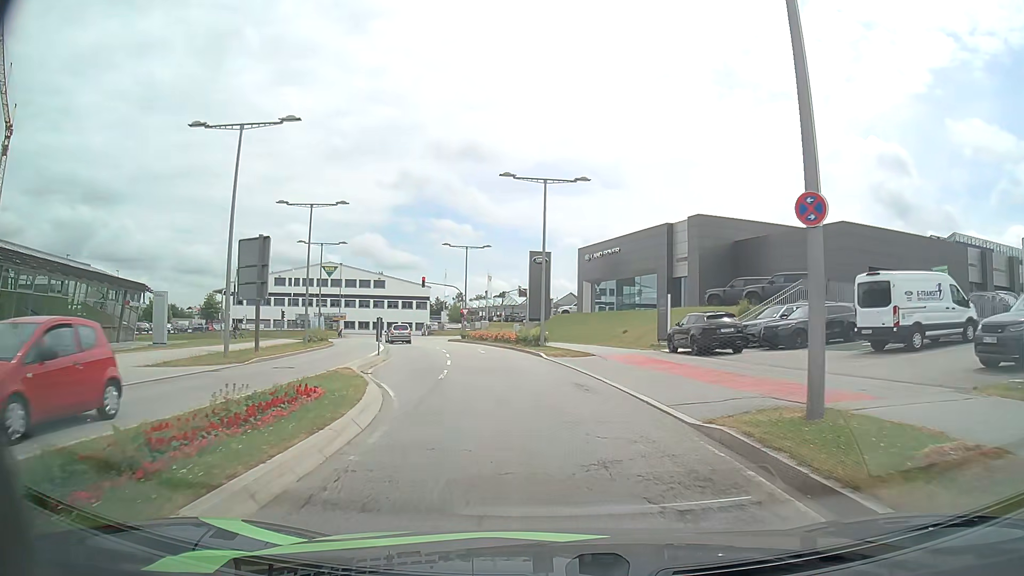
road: secondary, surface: asphalt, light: Day
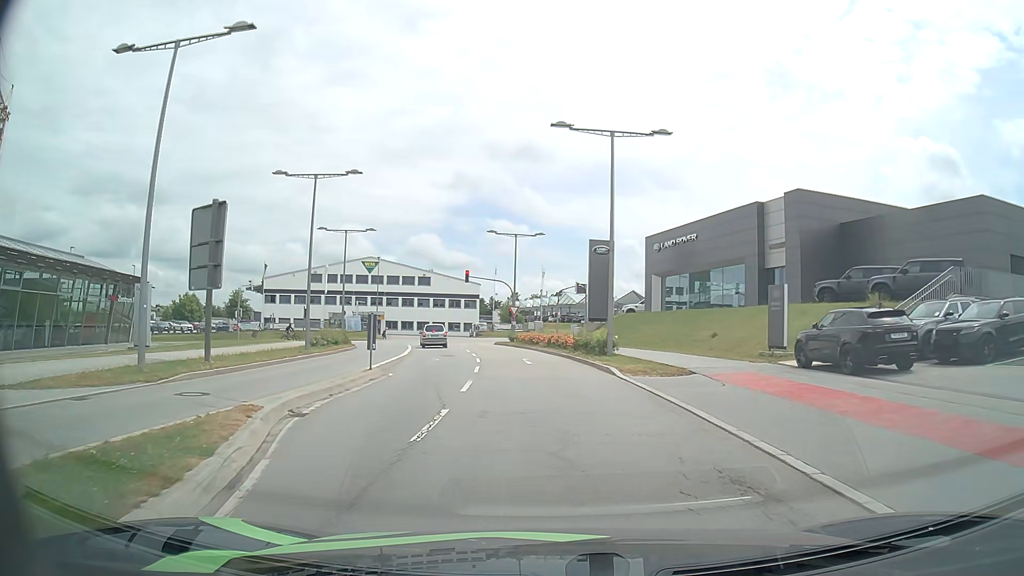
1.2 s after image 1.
(-0.4, +9.3) m; -6°
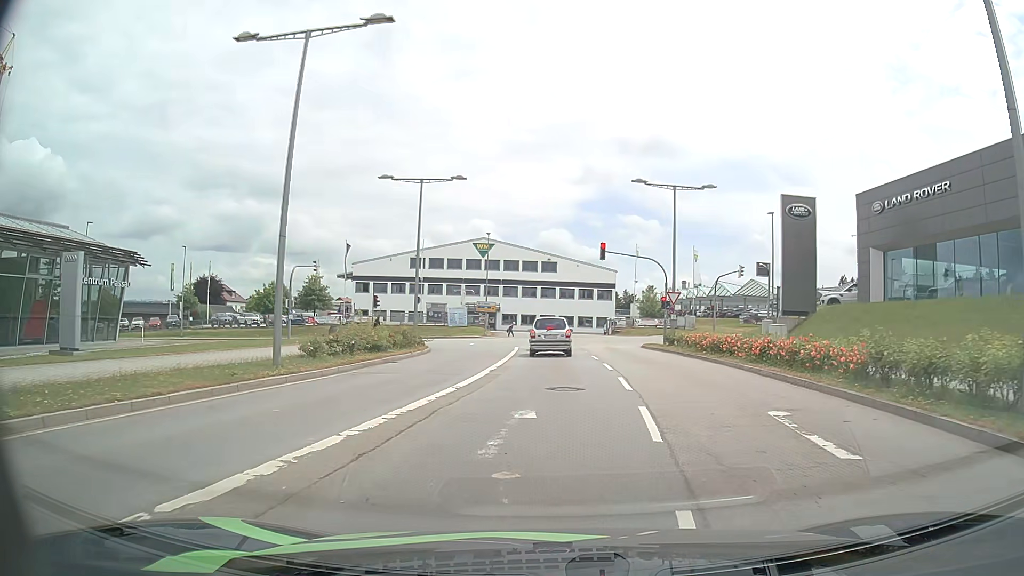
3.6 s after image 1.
(-1.8, +18.1) m; -10°
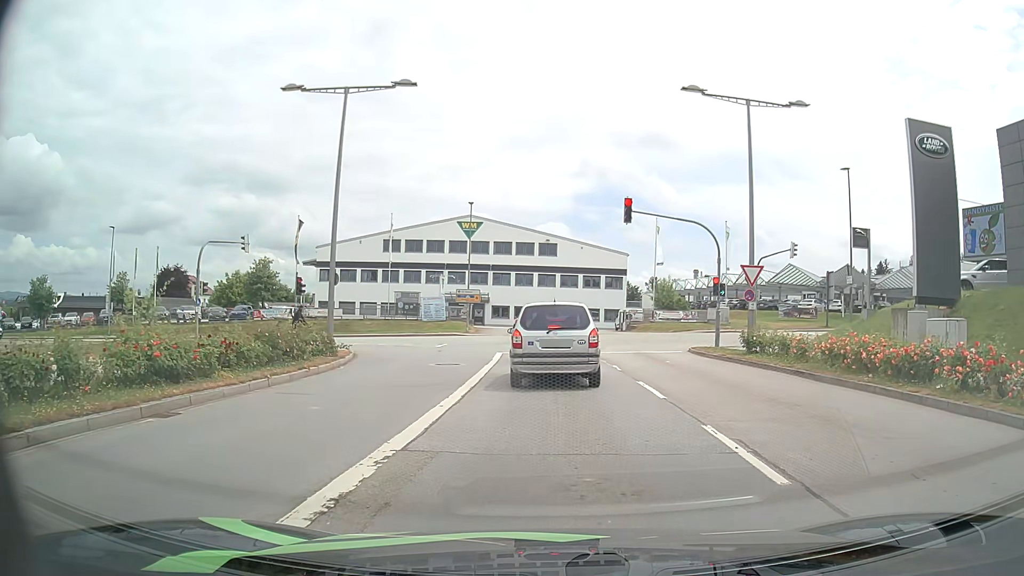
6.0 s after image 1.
(-0.1, +14.2) m; 0°
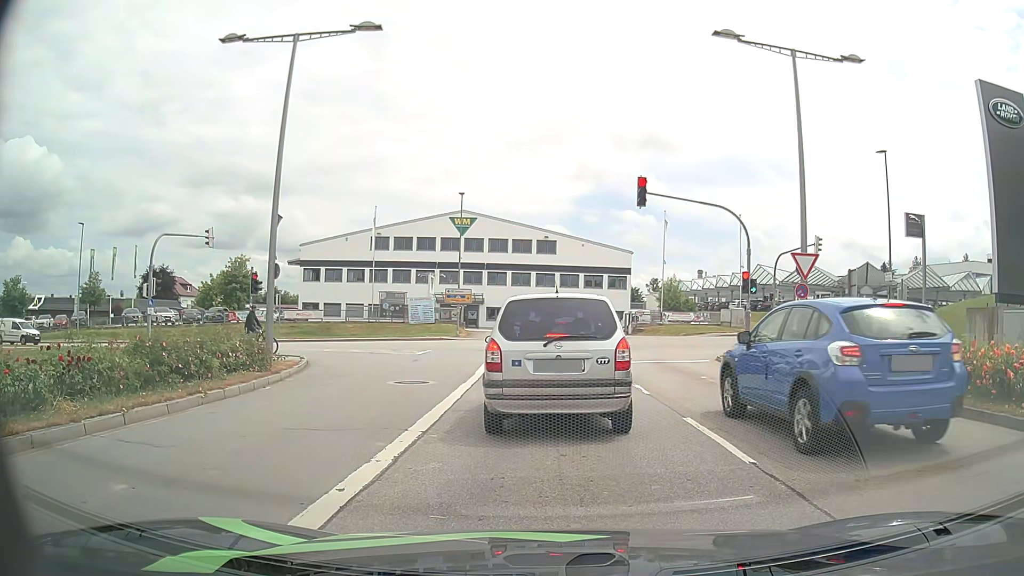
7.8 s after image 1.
(0.0, +4.7) m; +2°
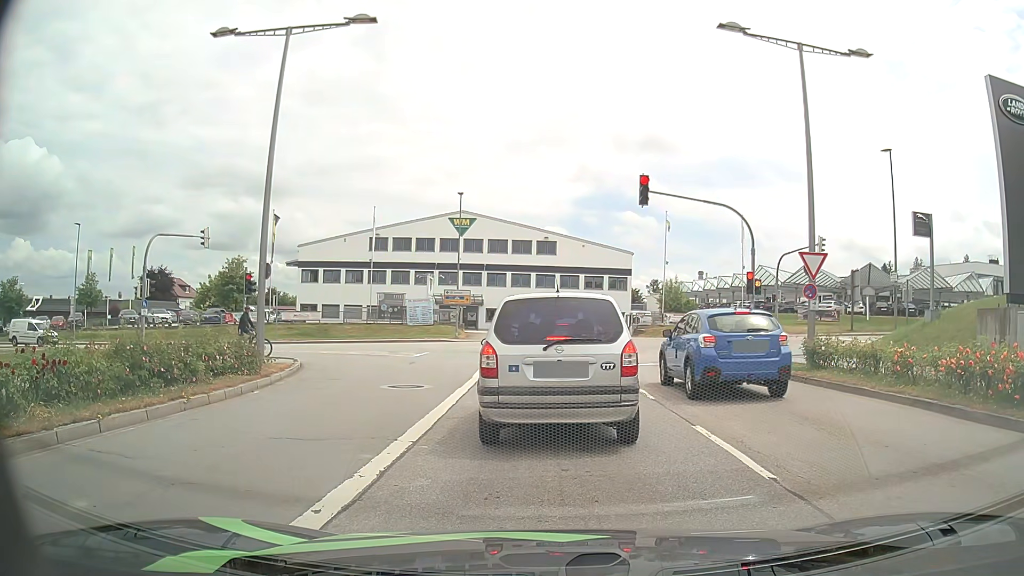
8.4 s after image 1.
(0.0, +0.6) m; 0°
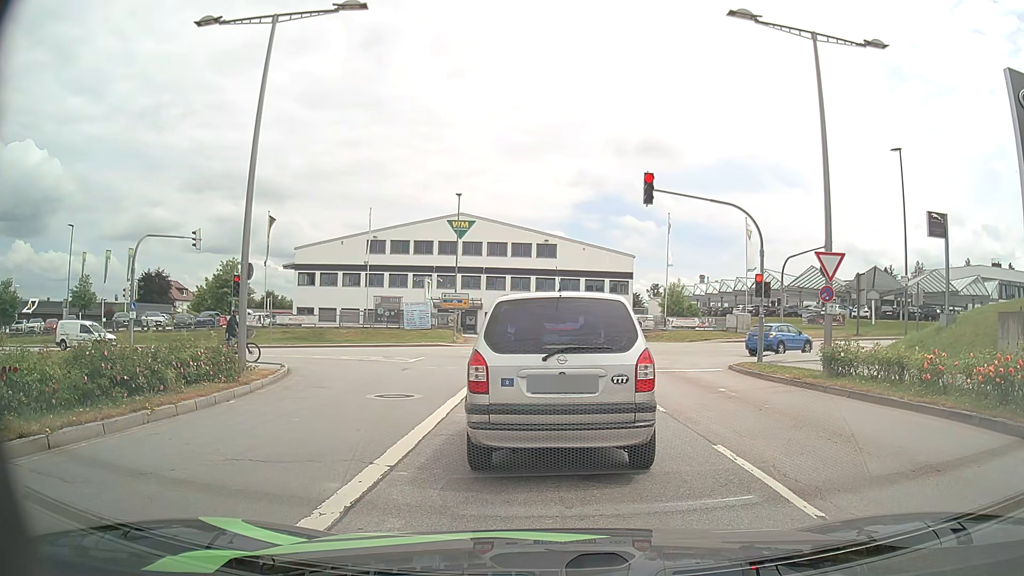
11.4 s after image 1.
(0.0, +1.1) m; 0°
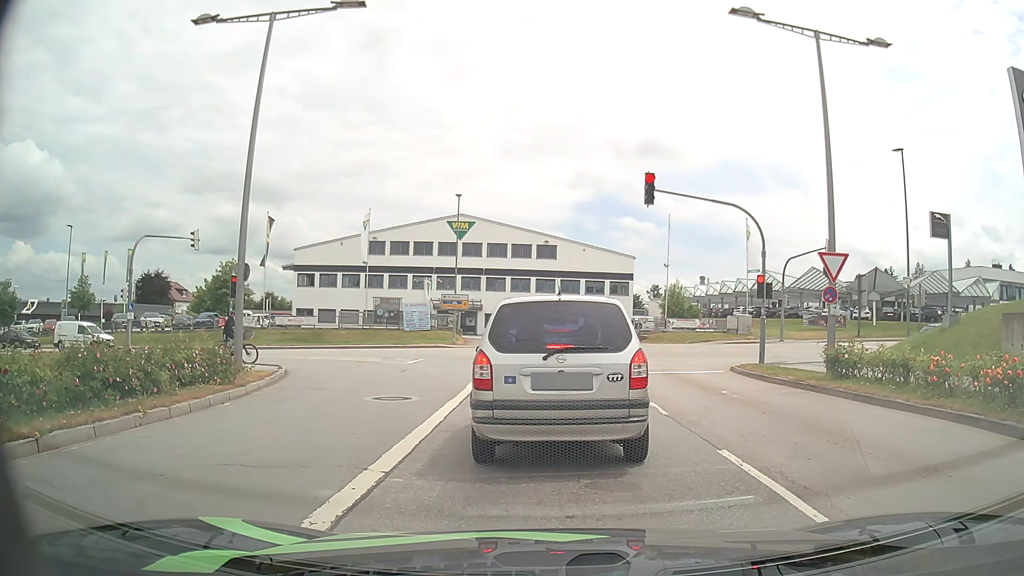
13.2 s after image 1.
(0.0, +0.2) m; 0°
(0, +10) (-1, +20) (-3, +30) (-9, +37) (-18, +42) (-28, +43) (-38, +42) (-48, +42) (-58, +41) (-68, +40) m
